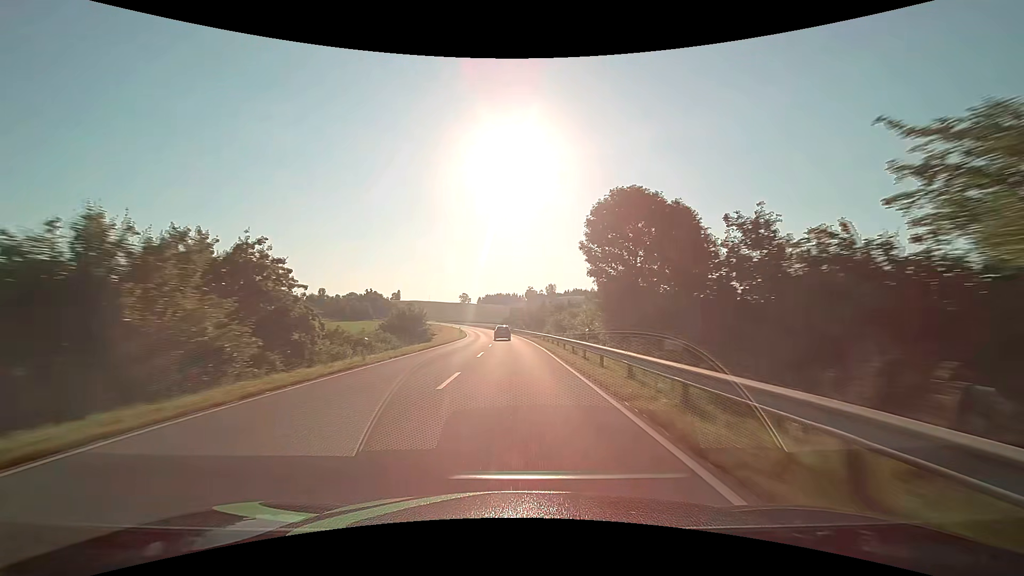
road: secondary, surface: asphalt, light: Day
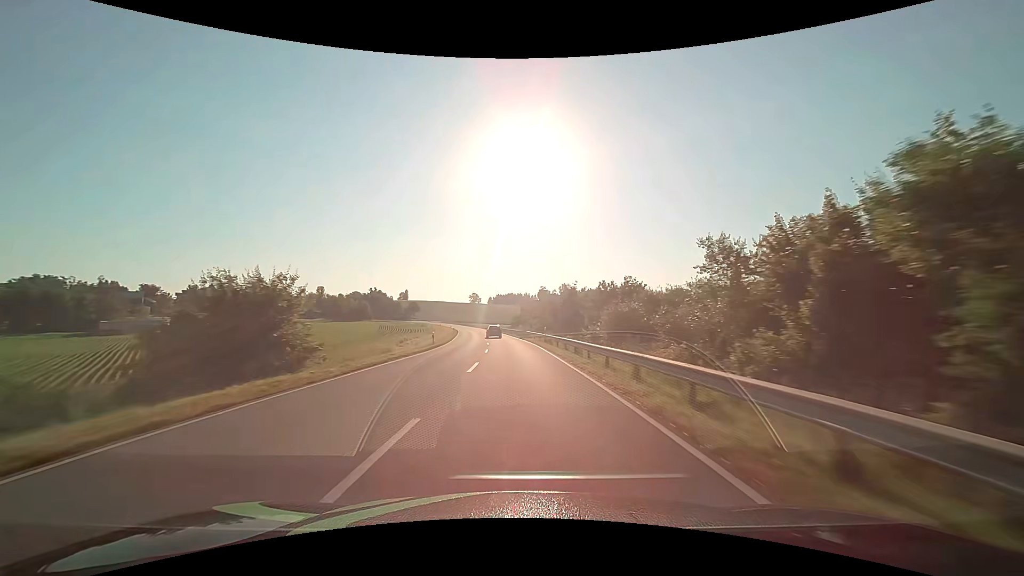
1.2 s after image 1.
(-0.4, +31.5) m; -1°
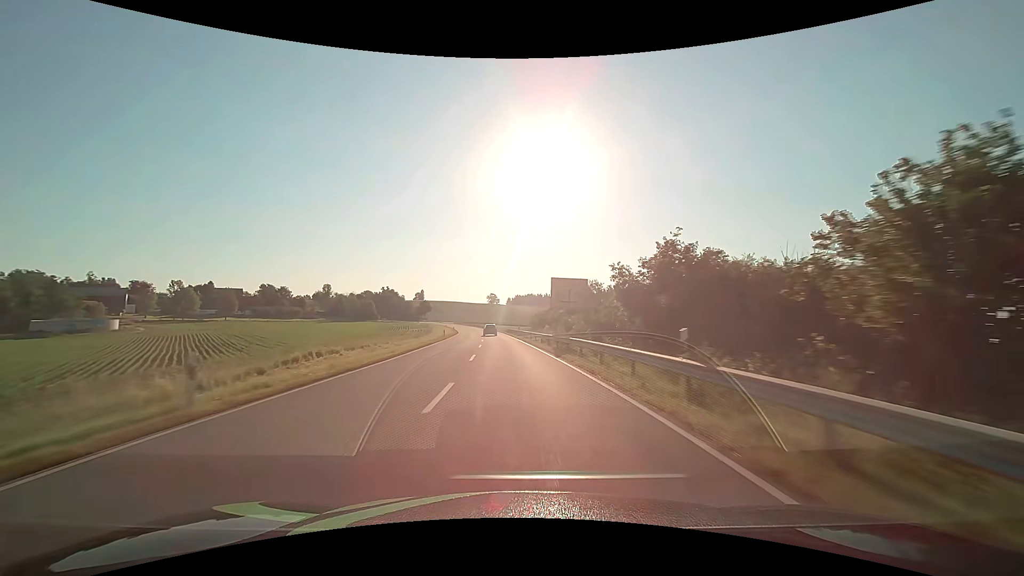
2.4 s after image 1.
(-0.5, +31.6) m; -2°
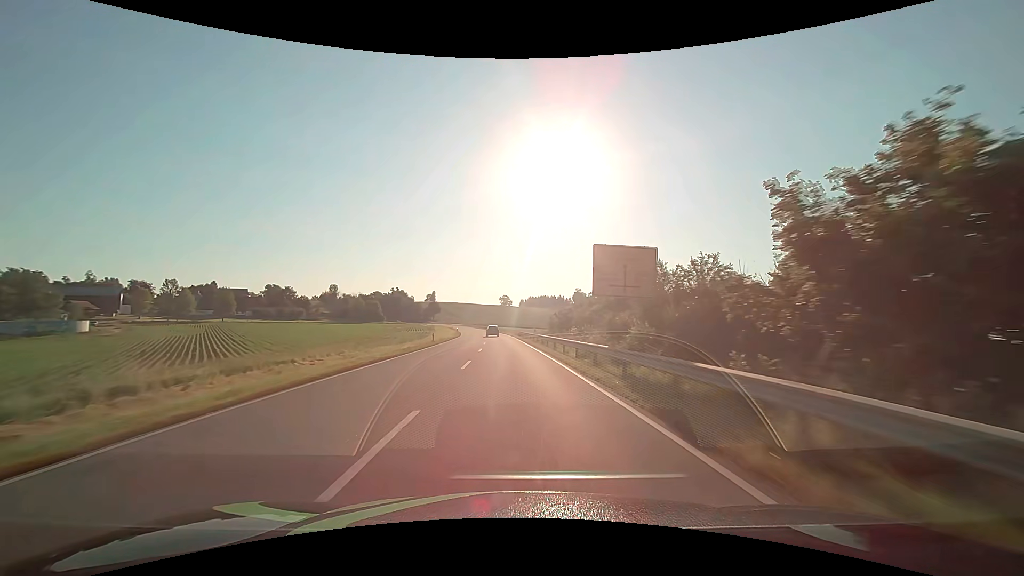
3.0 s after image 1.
(-0.2, +15.8) m; -1°
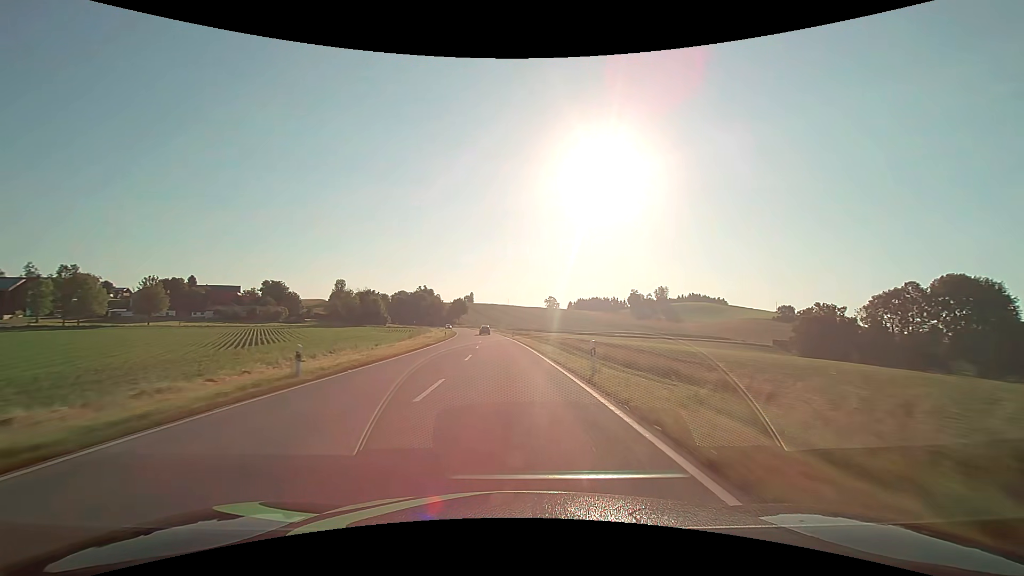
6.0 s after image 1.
(-3.6, +78.8) m; -5°
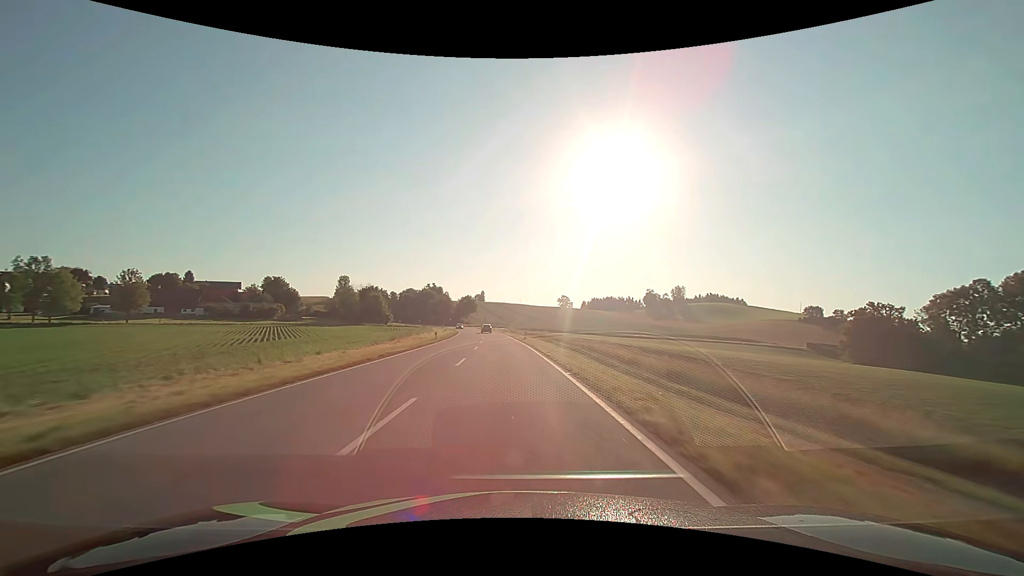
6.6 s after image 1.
(-0.2, +15.8) m; -1°
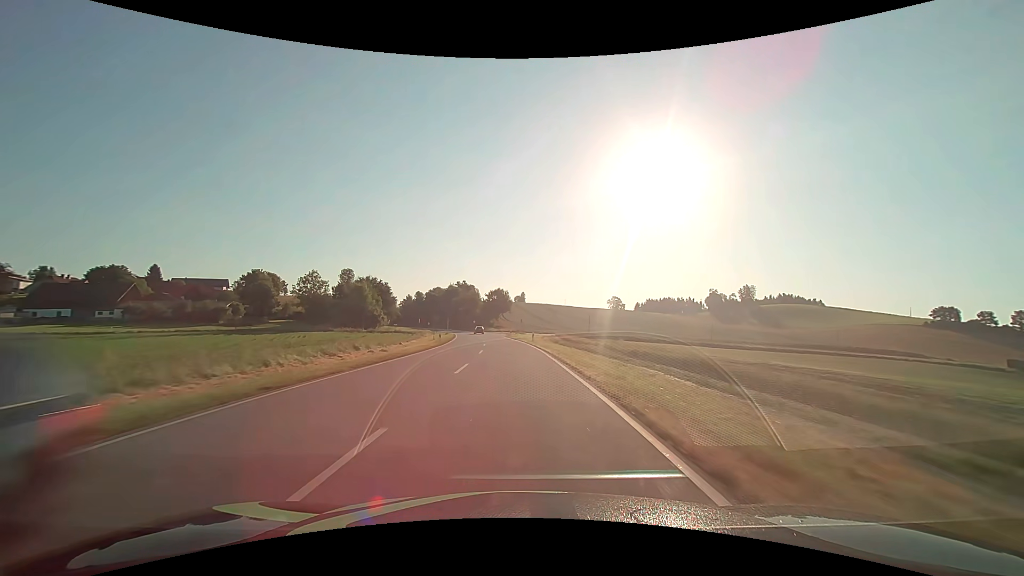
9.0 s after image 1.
(-2.6, +63.0) m; -5°
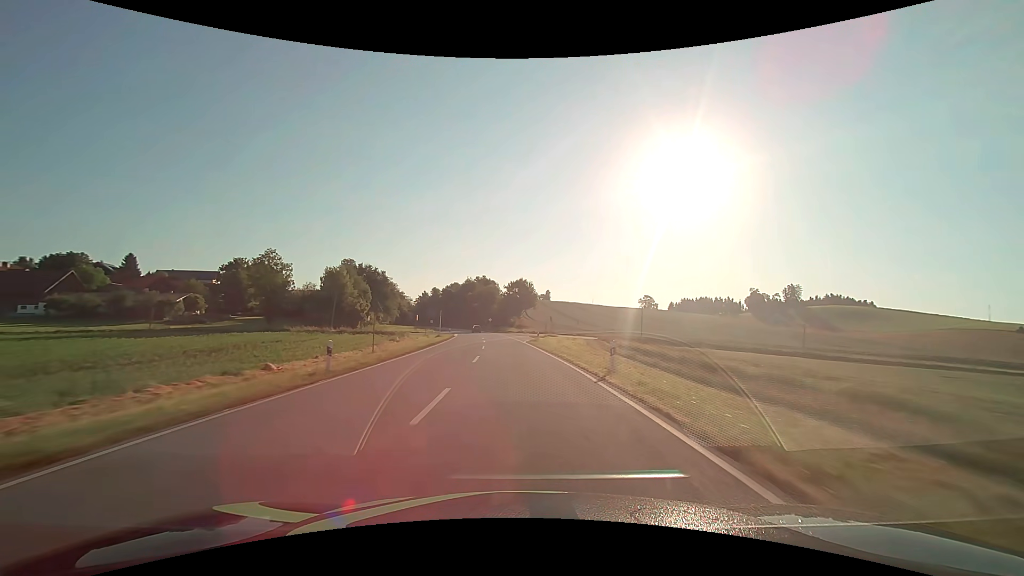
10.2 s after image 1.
(-0.8, +31.6) m; -3°
(0, +10) (0, +20) (-1, +30) (-1, +40) (-2, +50) (-2, +60) (-3, +70) (-4, +80) (-6, +90) (-7, +100) m
